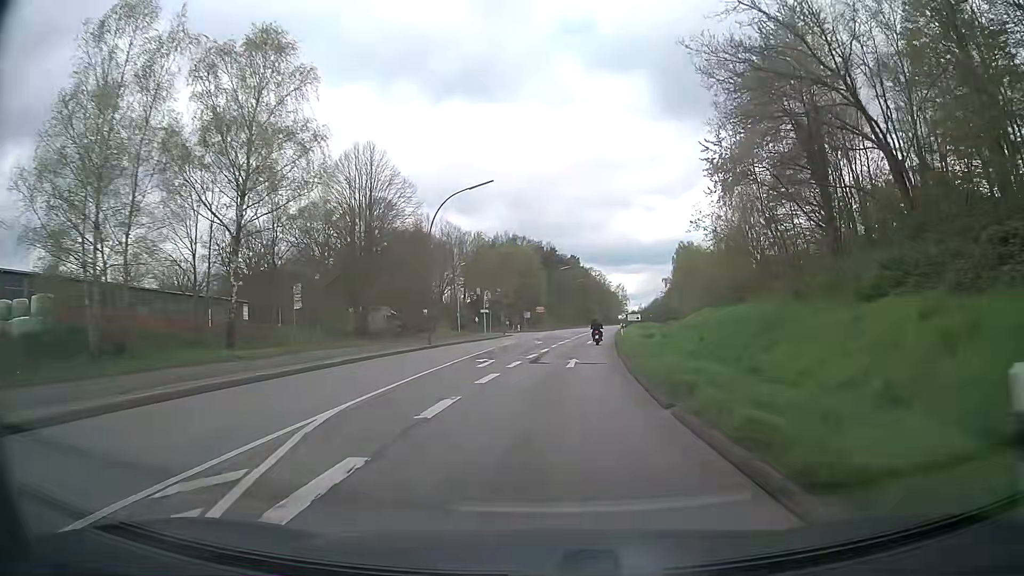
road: secondary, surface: asphalt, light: Day
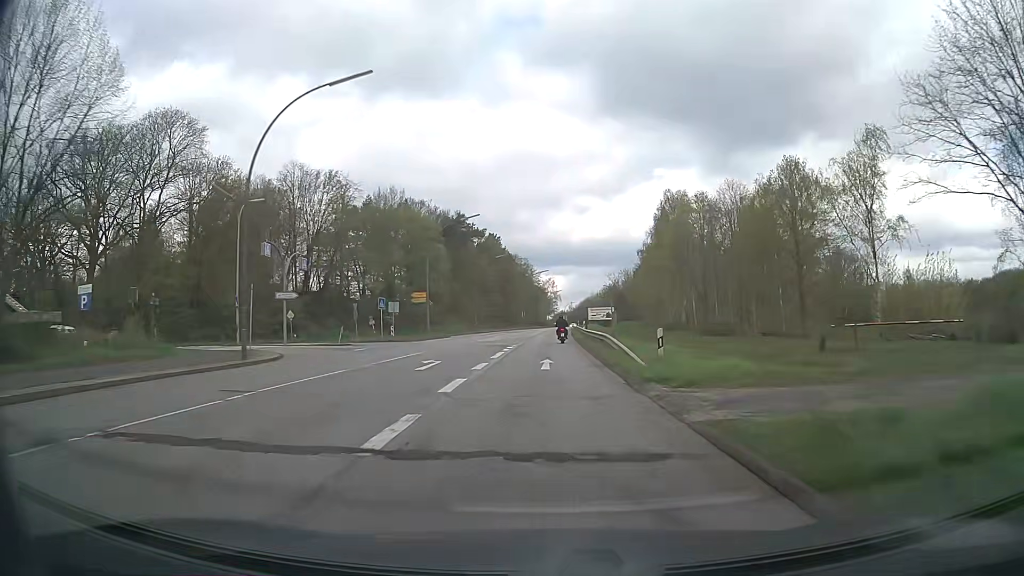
(+3.4, +50.7) m; +7°
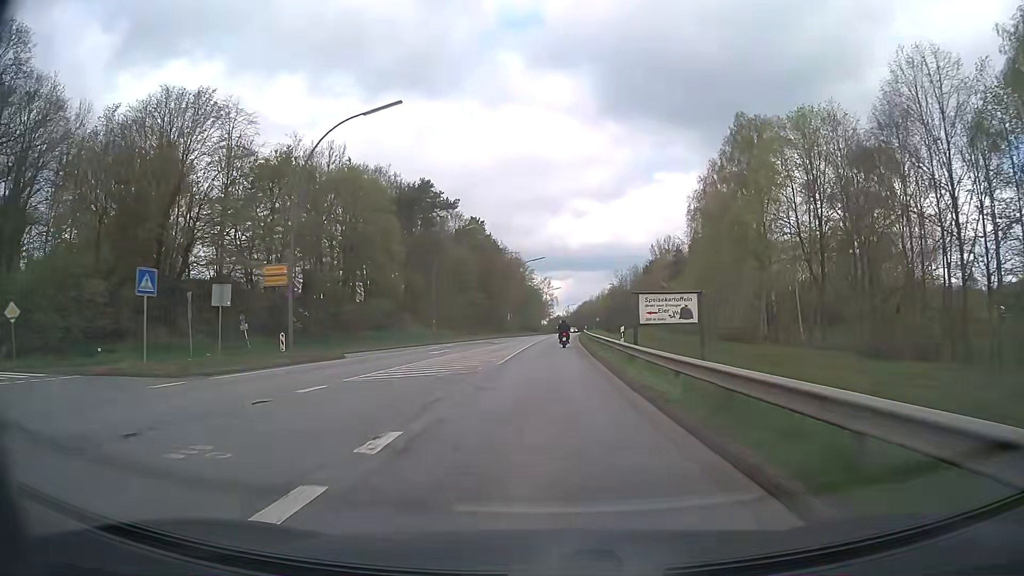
(+0.1, +30.0) m; 0°
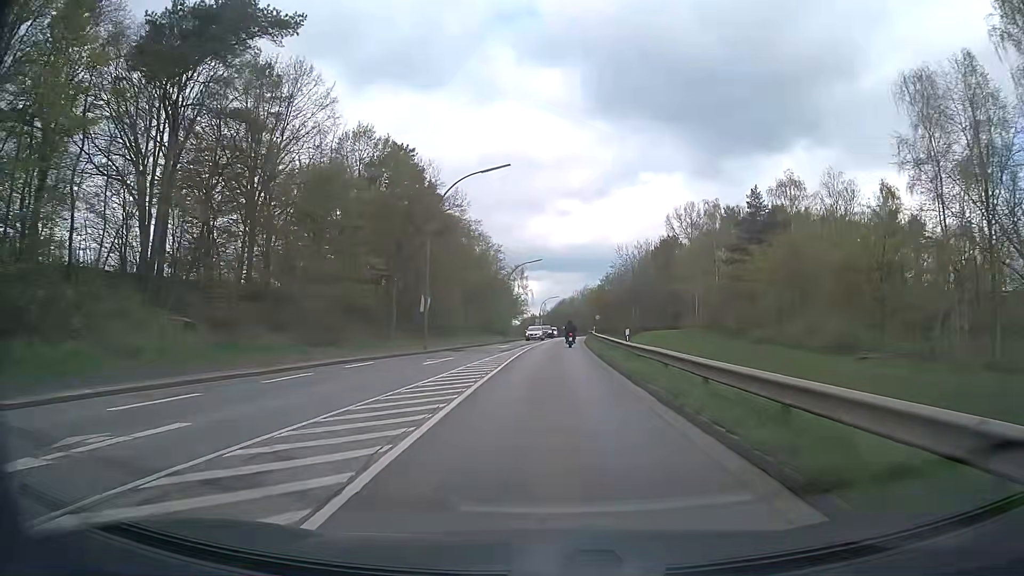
(+0.7, +50.2) m; +2°
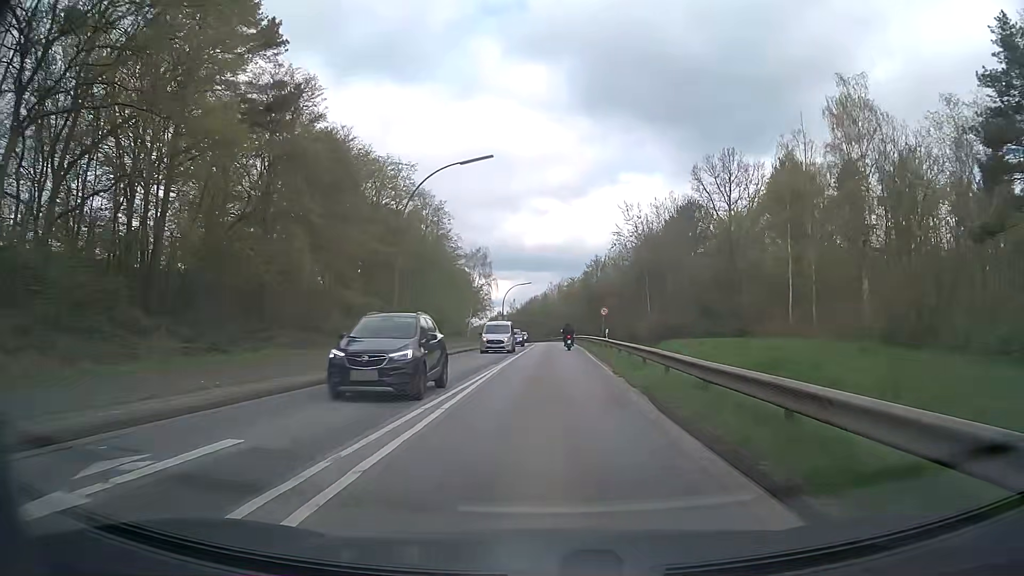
(+1.0, +40.8) m; +2°
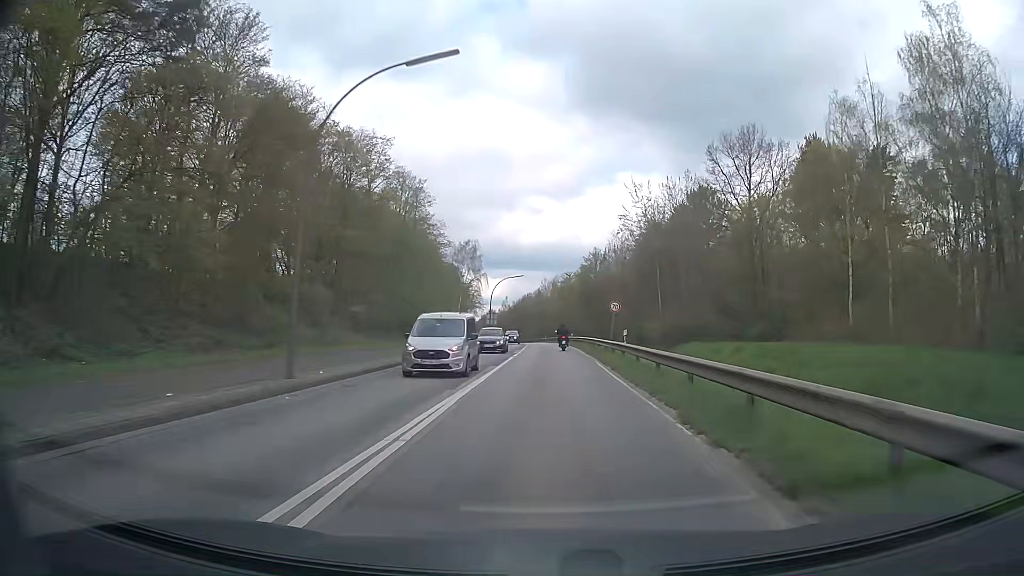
(+0.1, +10.3) m; +1°
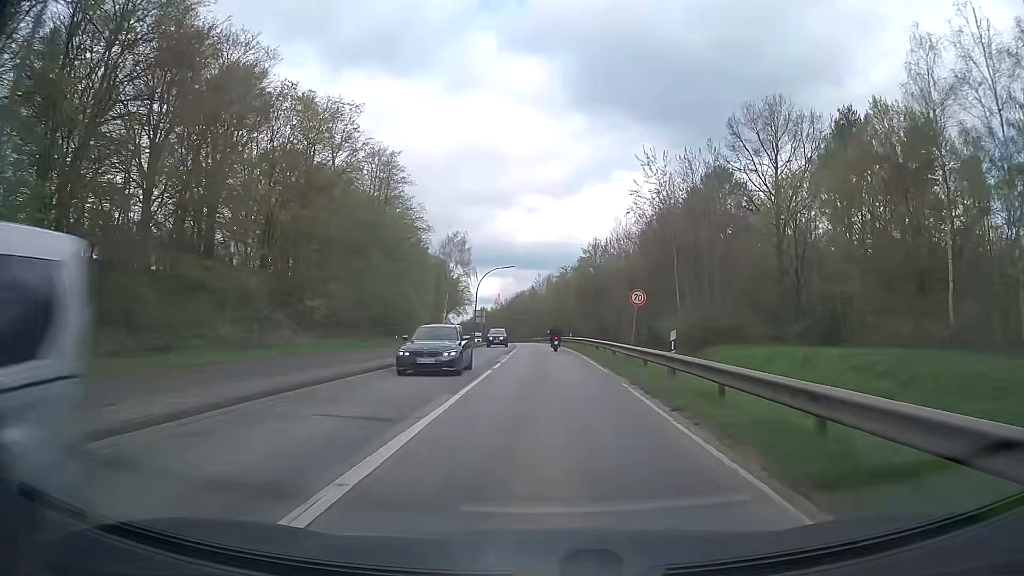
(0.0, +10.4) m; 0°
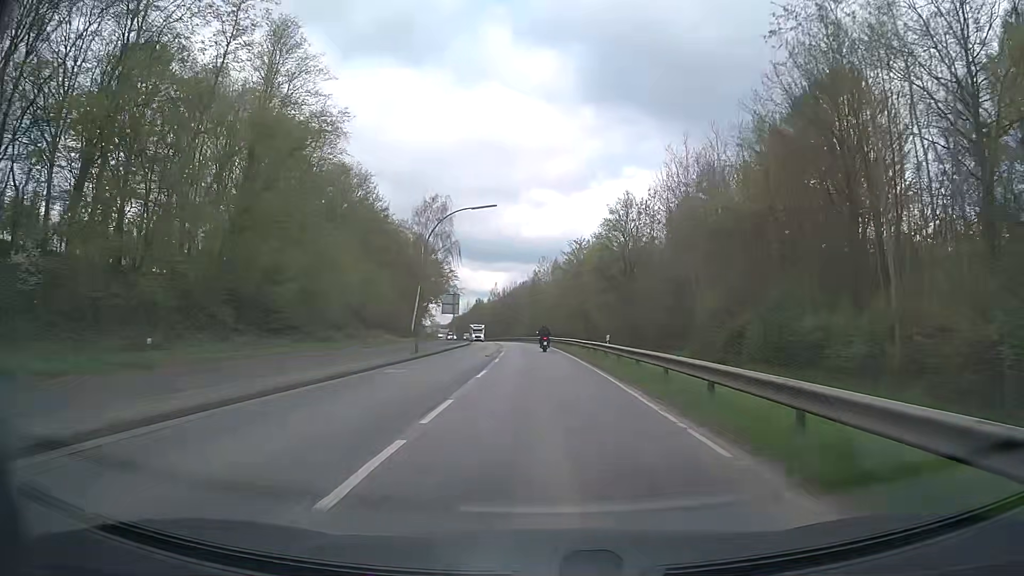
(+0.3, +31.4) m; 0°
(0, +10) (0, +20) (0, +30) (-1, +40) (-1, +50) (-1, +60) (-2, +70) (-3, +80) (-4, +90) (-5, +100) m
